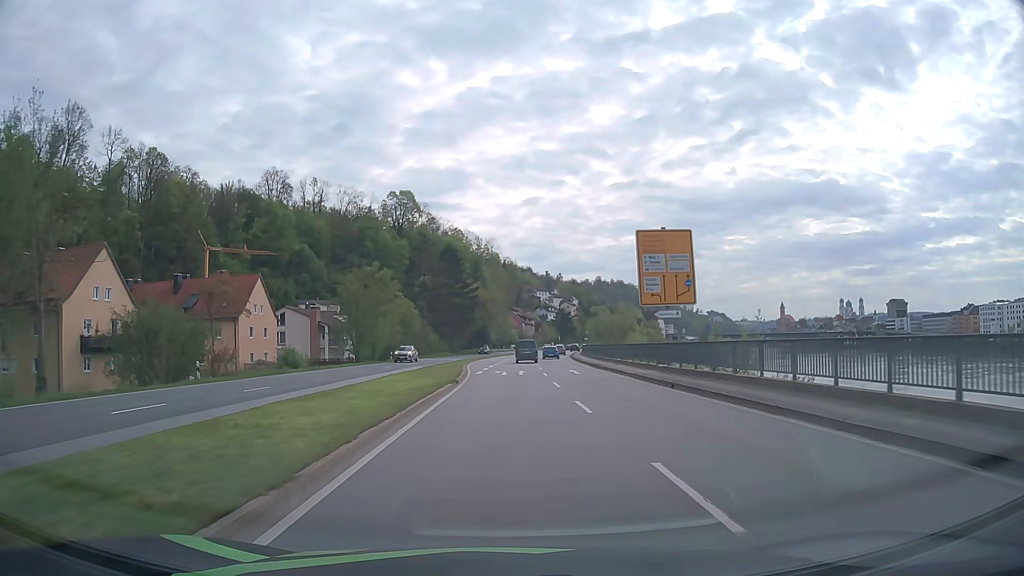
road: primary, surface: asphalt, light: Day
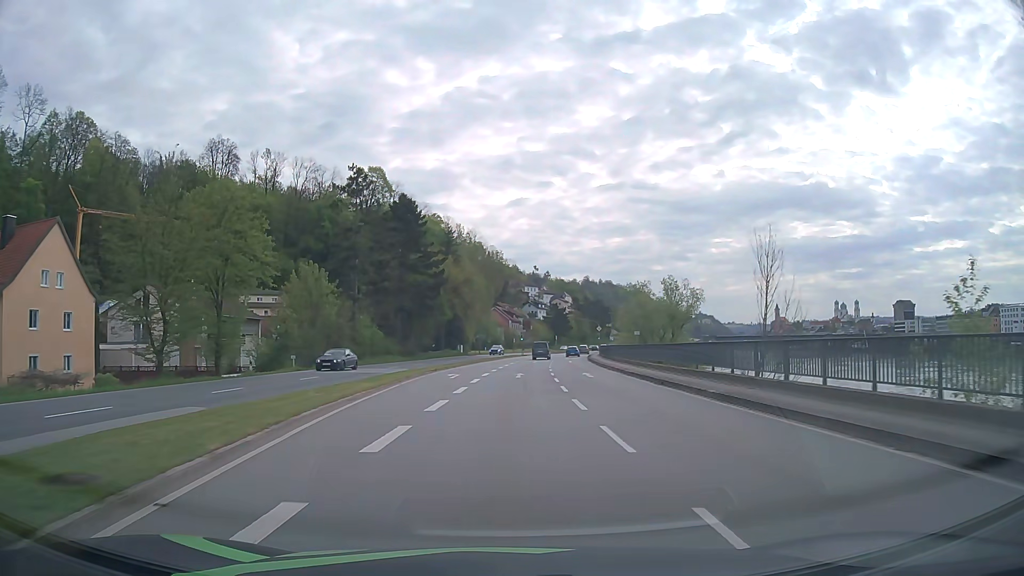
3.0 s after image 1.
(+0.3, +38.2) m; +1°
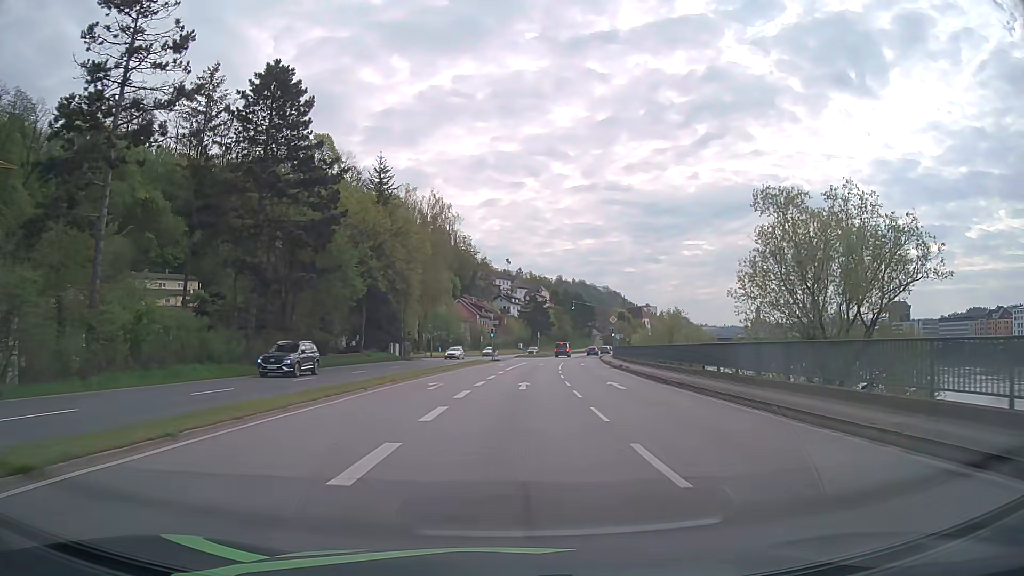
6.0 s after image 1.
(+0.8, +38.3) m; +3°
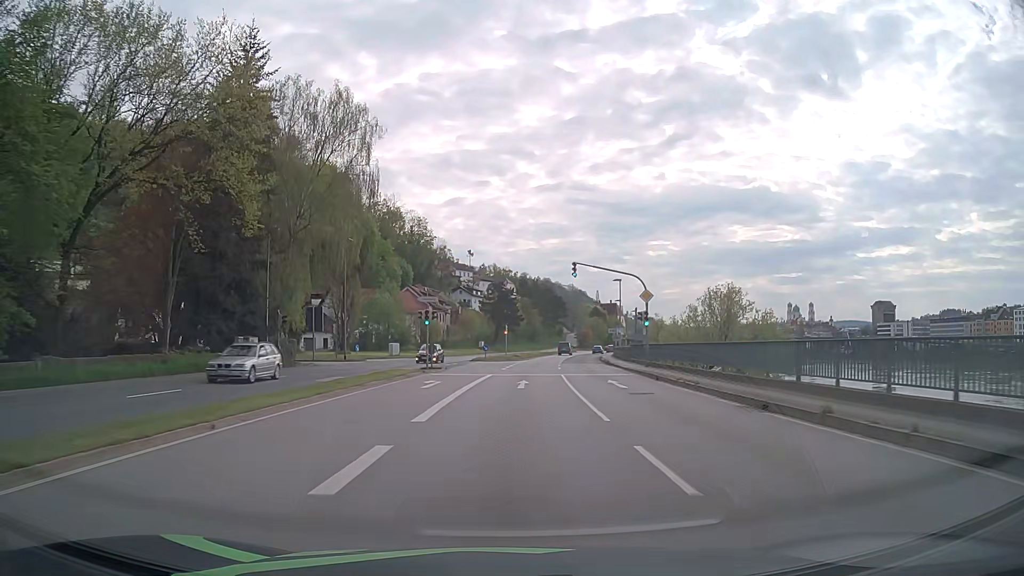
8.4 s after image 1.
(+0.7, +30.5) m; +3°
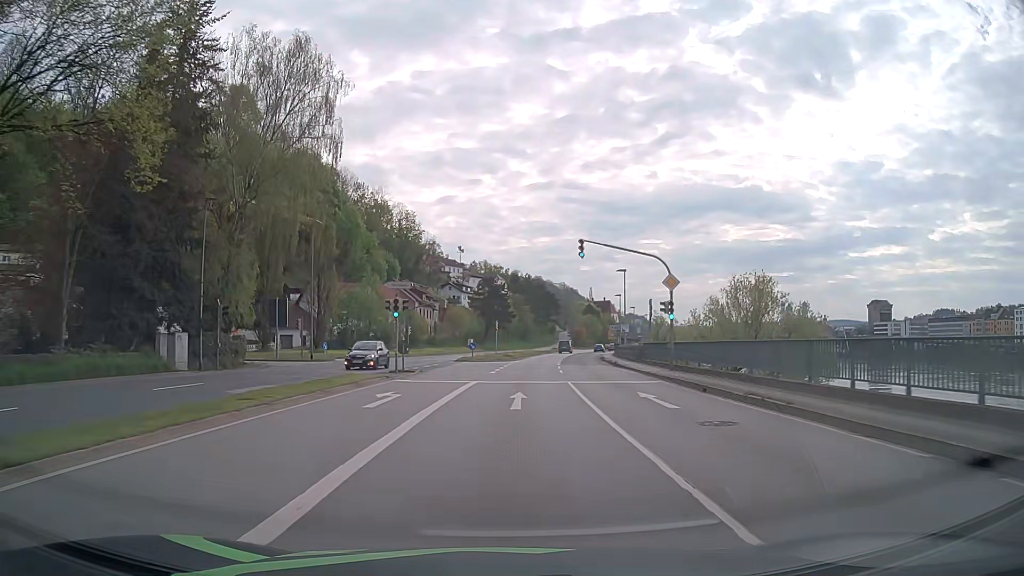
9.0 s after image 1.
(+0.1, +7.6) m; +1°
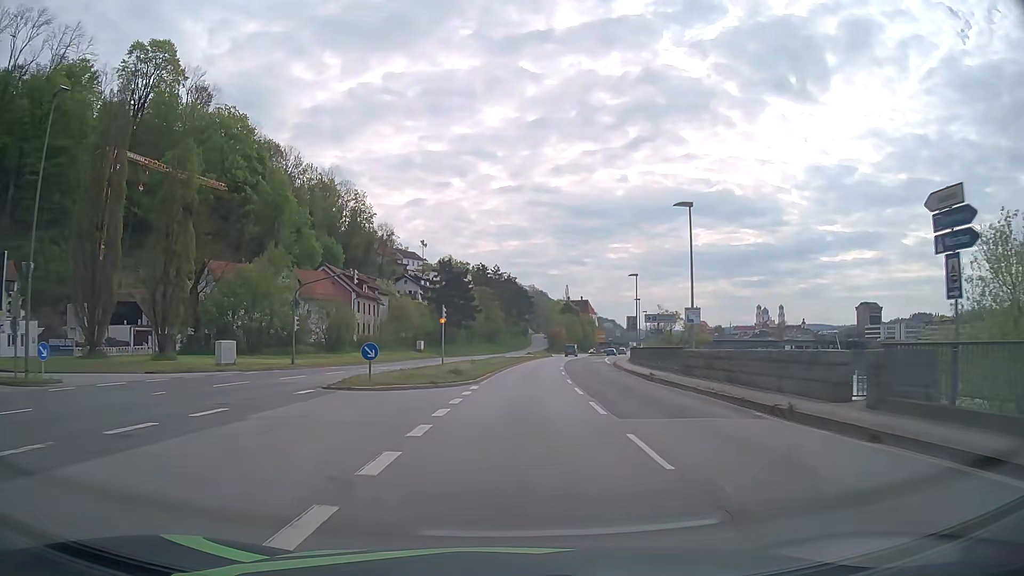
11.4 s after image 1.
(+0.8, +30.5) m; +3°
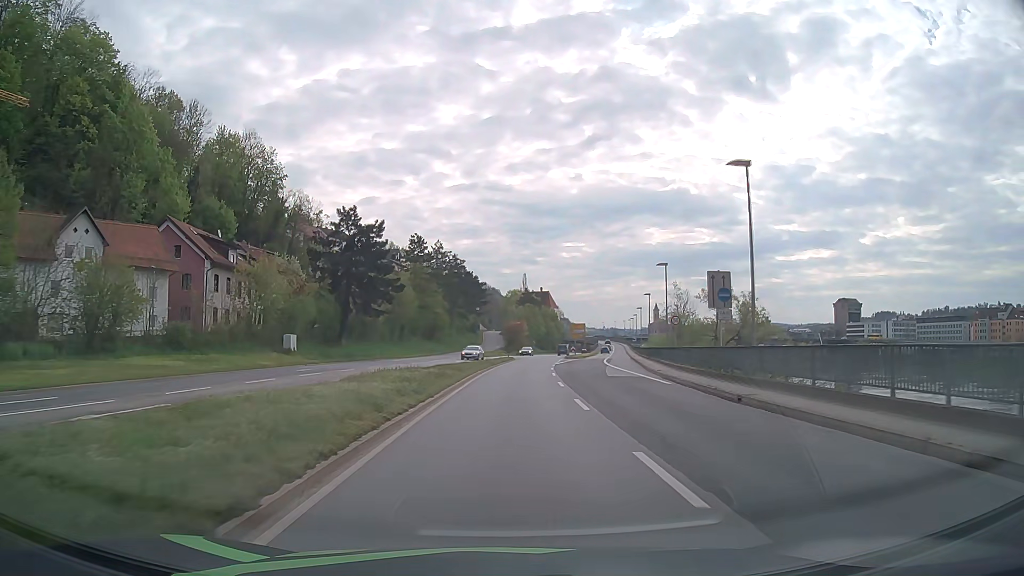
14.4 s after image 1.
(+1.5, +38.0) m; +4°
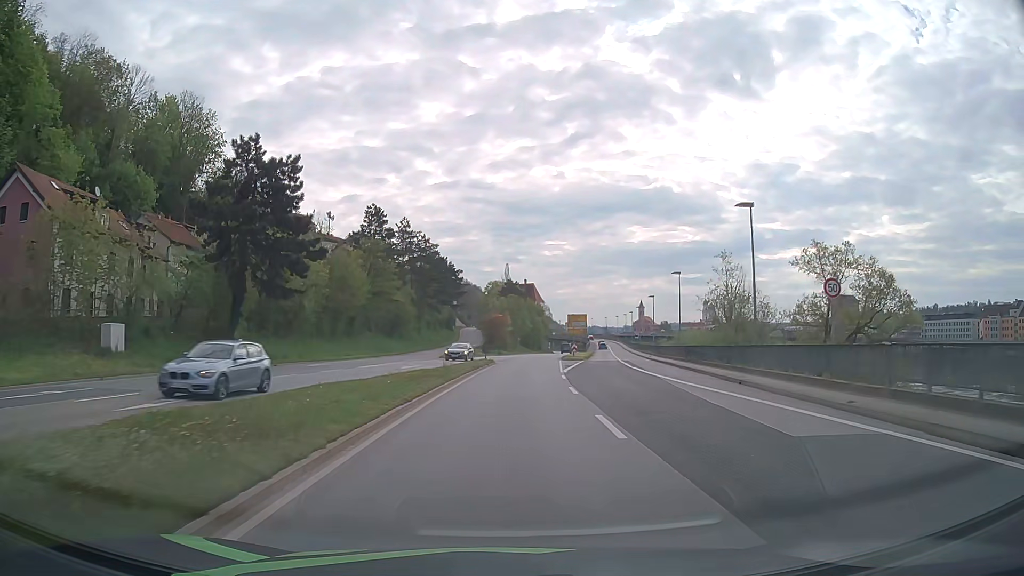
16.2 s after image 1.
(+0.3, +22.9) m; +2°
(0, +10) (0, +20) (+1, +30) (+1, +40) (+2, +50) (+2, +60) (+3, +70) (+4, +80) (+5, +90) (+6, +100) m
